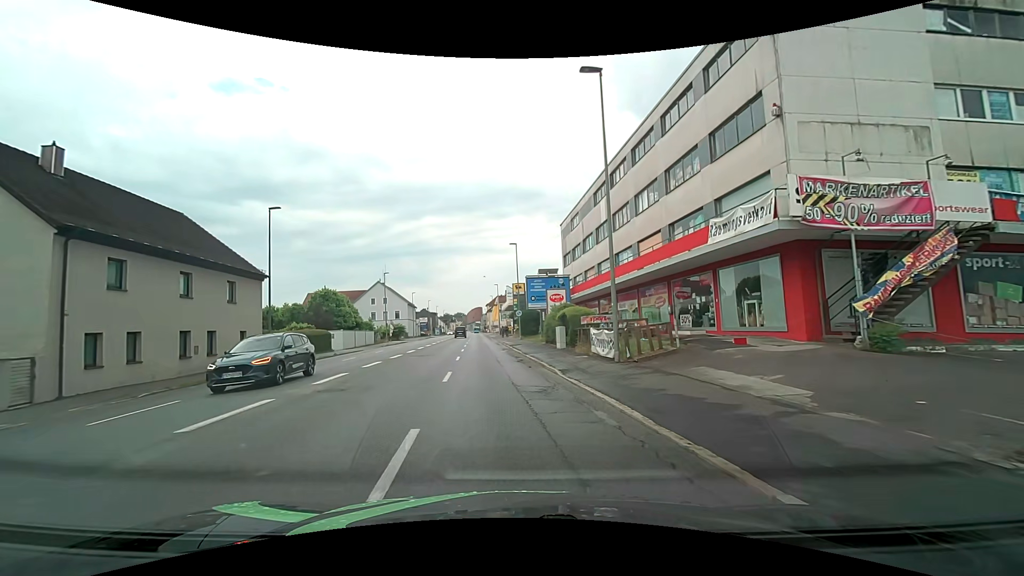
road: tertiary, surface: asphalt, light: Day
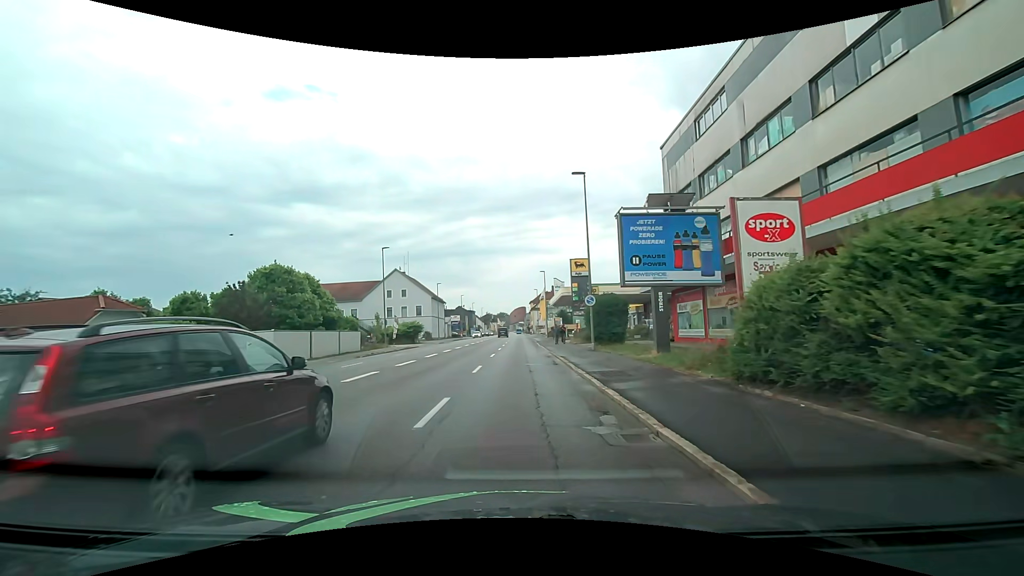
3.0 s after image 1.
(-1.4, +24.1) m; -5°
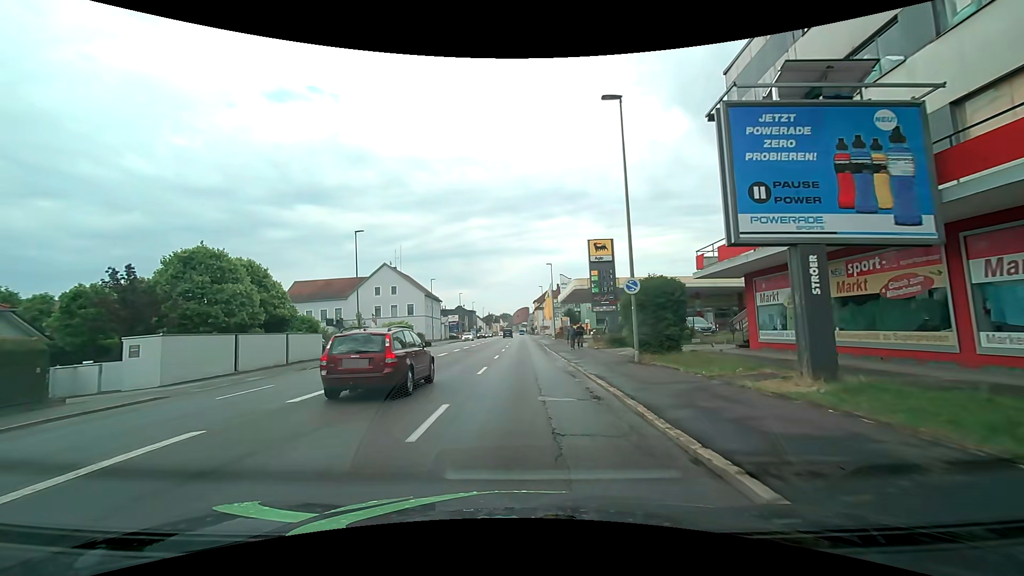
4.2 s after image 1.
(0.0, +9.5) m; 0°
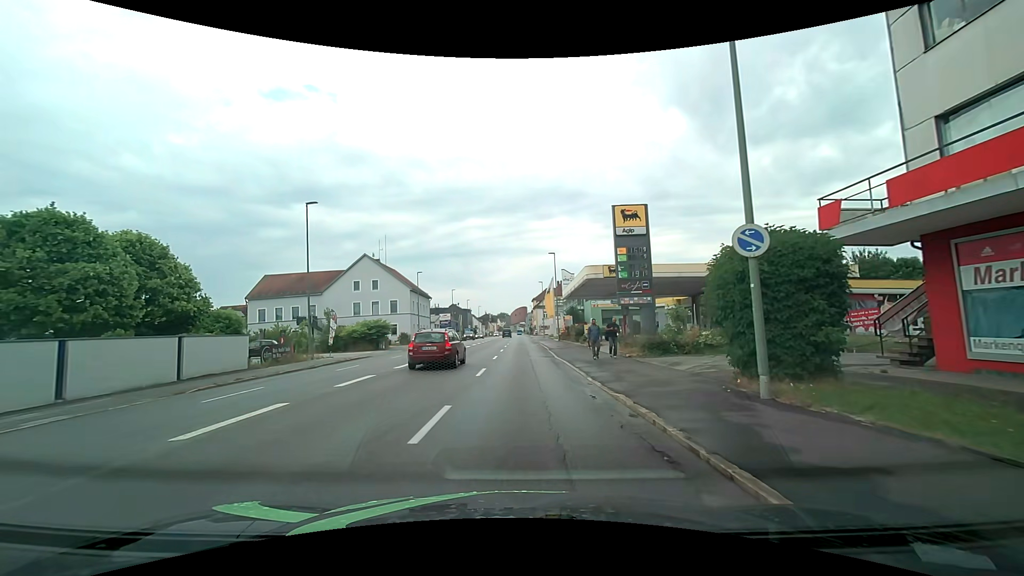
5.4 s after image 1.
(-0.1, +9.5) m; 0°
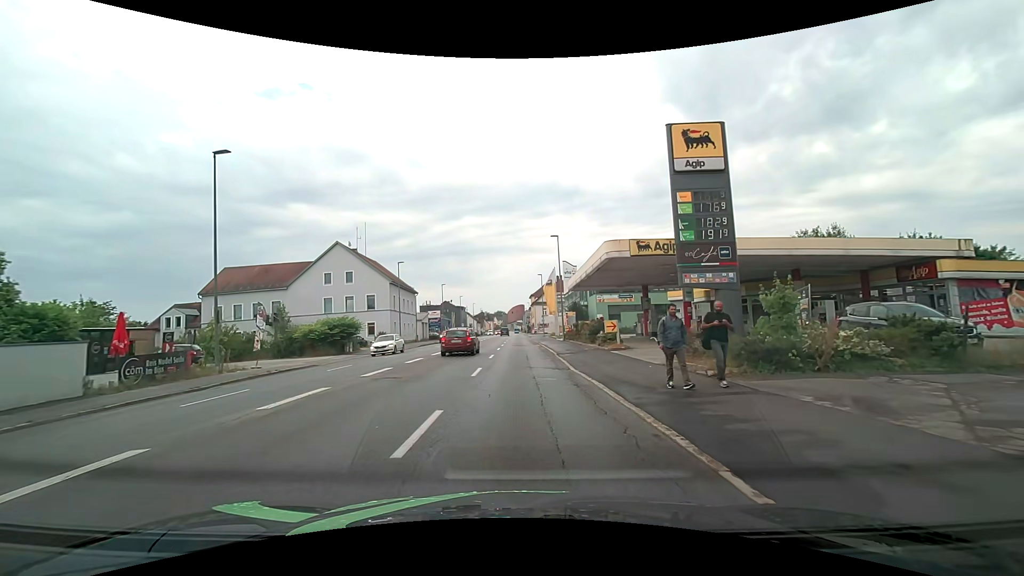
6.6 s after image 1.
(+0.1, +9.7) m; 0°
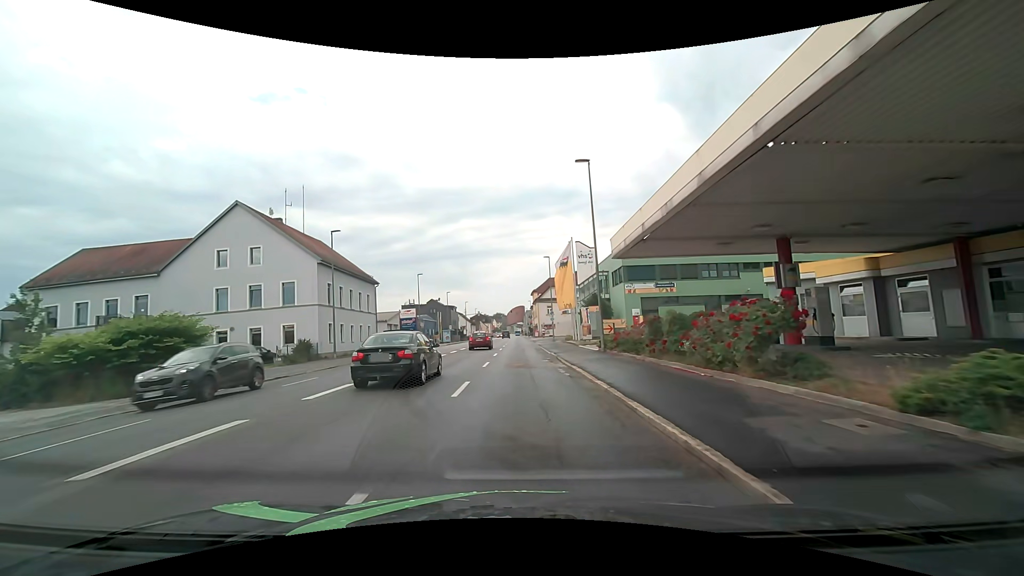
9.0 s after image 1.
(0.0, +22.4) m; 0°
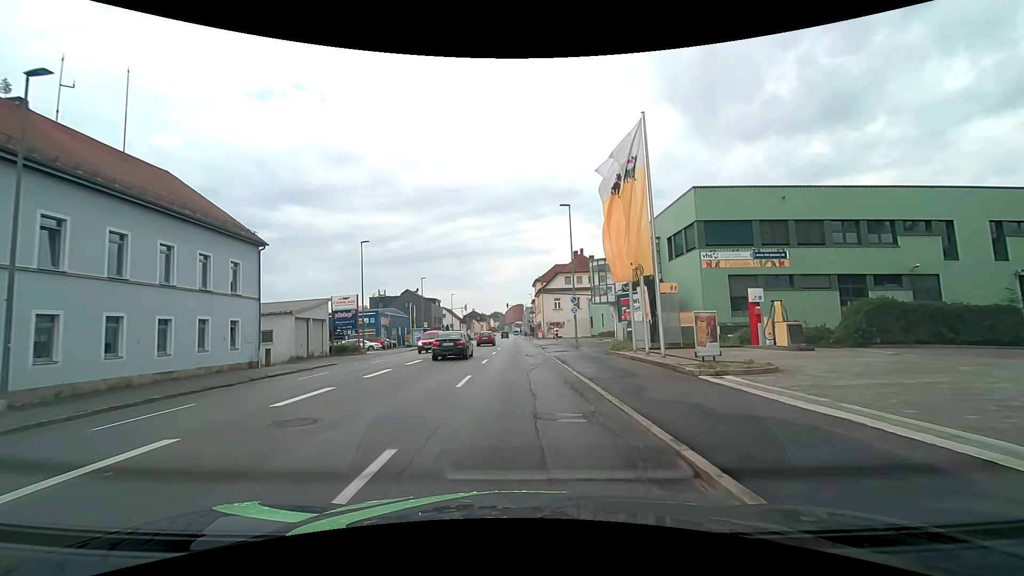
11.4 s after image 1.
(+0.1, +25.5) m; 0°
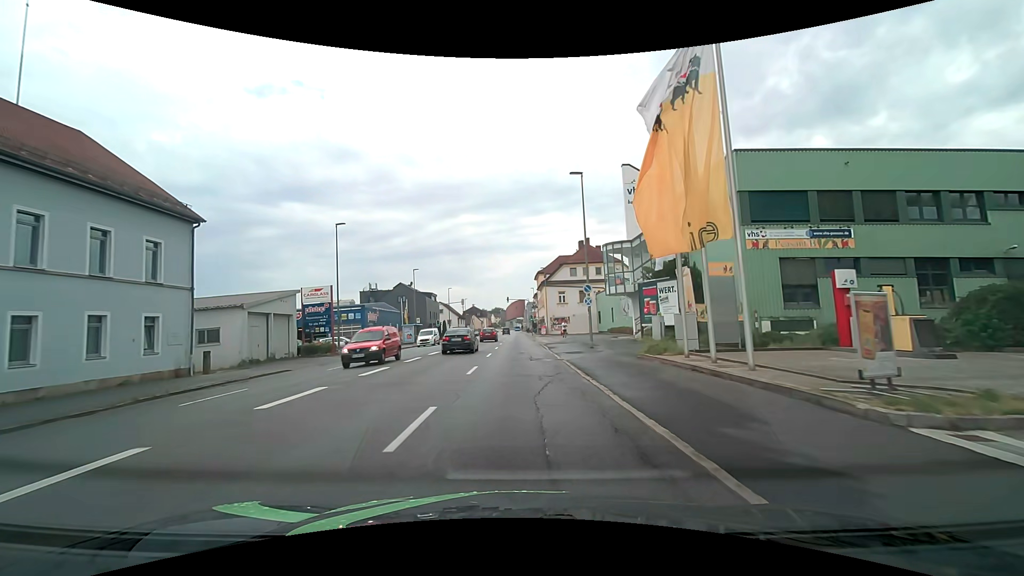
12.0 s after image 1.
(0.0, +6.6) m; 0°
(0, +10) (0, +20) (0, +30) (0, +40) (0, +50) (0, +60) (0, +70) (0, +80) (0, +90) (0, +100) m
